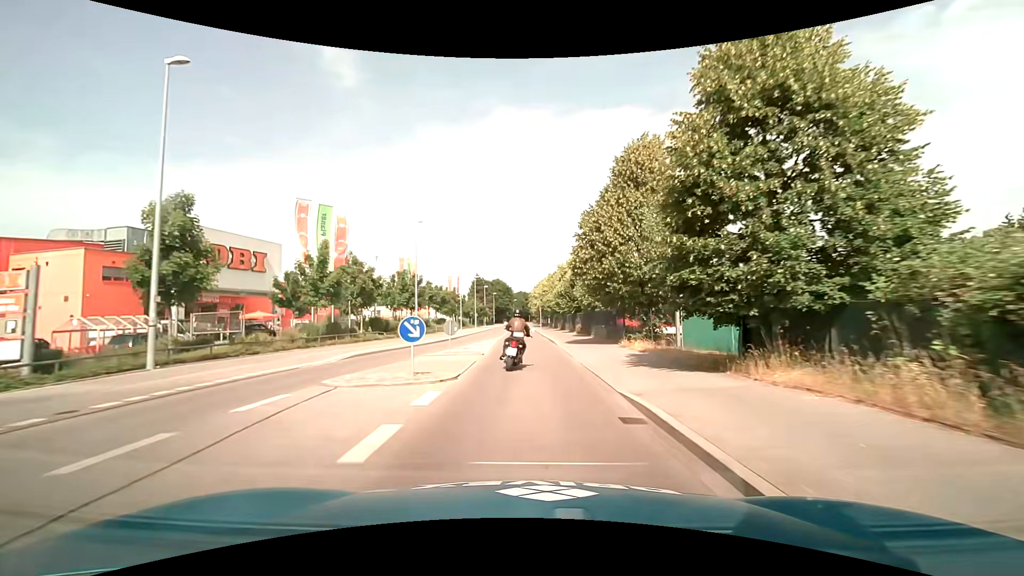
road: tertiary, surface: asphalt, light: Day
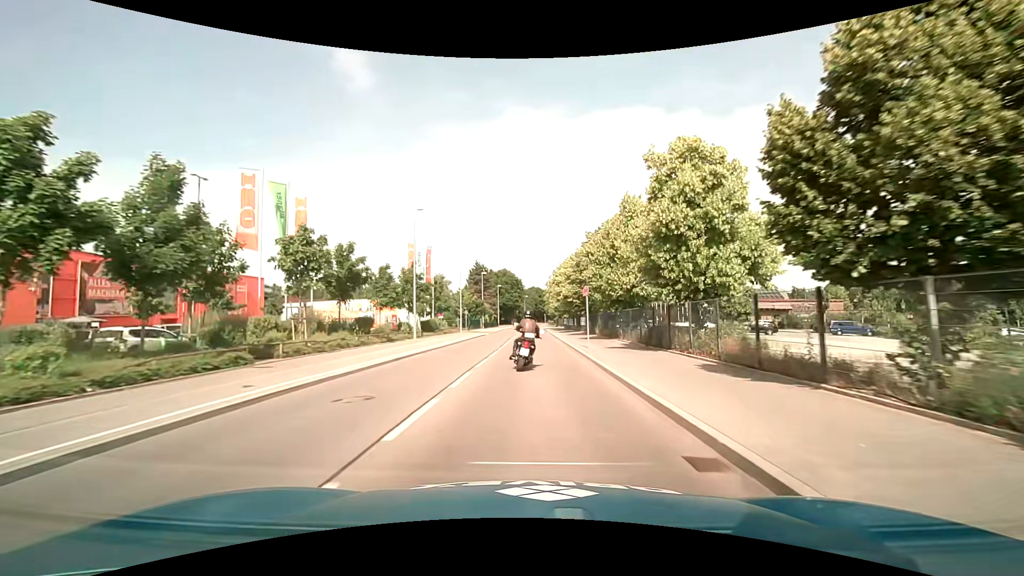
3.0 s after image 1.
(-0.7, +38.2) m; -1°
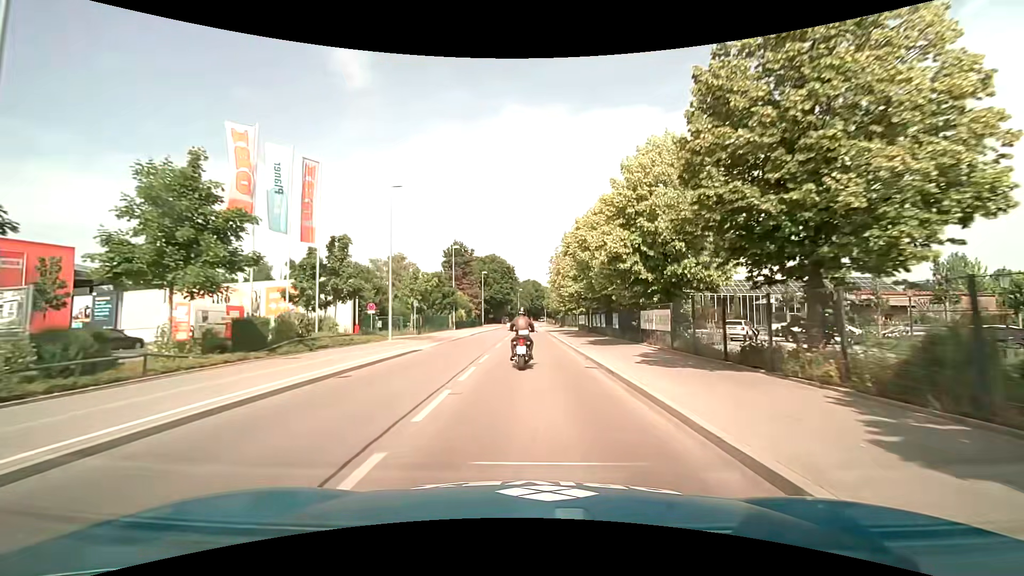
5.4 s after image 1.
(0.0, +30.7) m; 0°
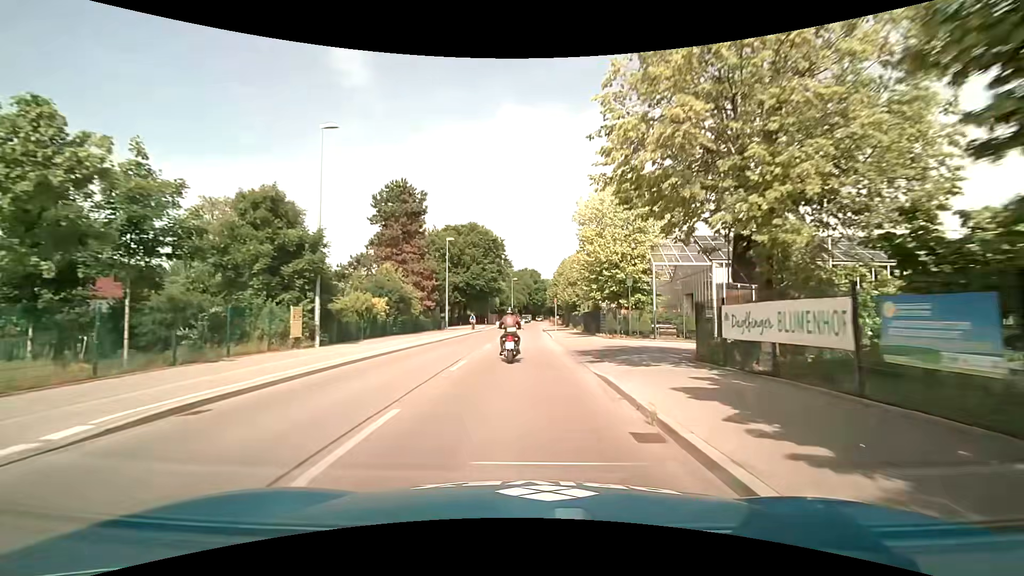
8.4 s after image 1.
(+0.2, +38.8) m; +1°
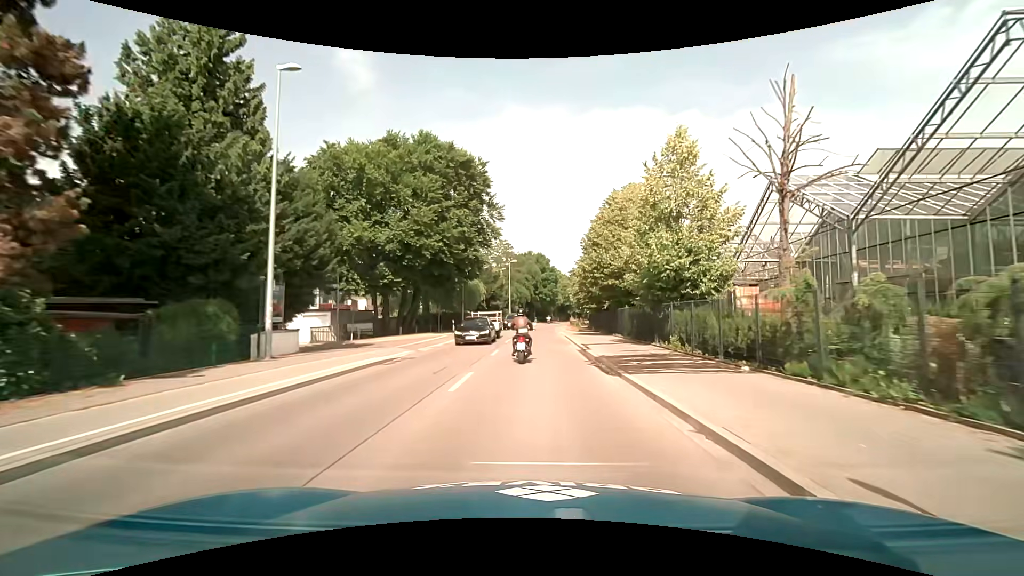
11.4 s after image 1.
(-0.8, +39.5) m; -1°
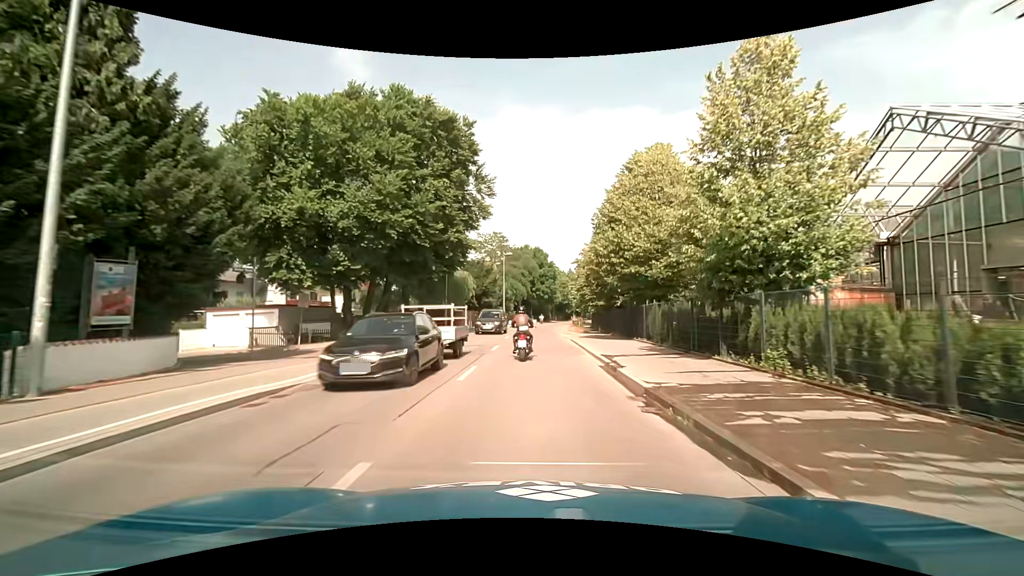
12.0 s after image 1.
(0.0, +7.8) m; 0°
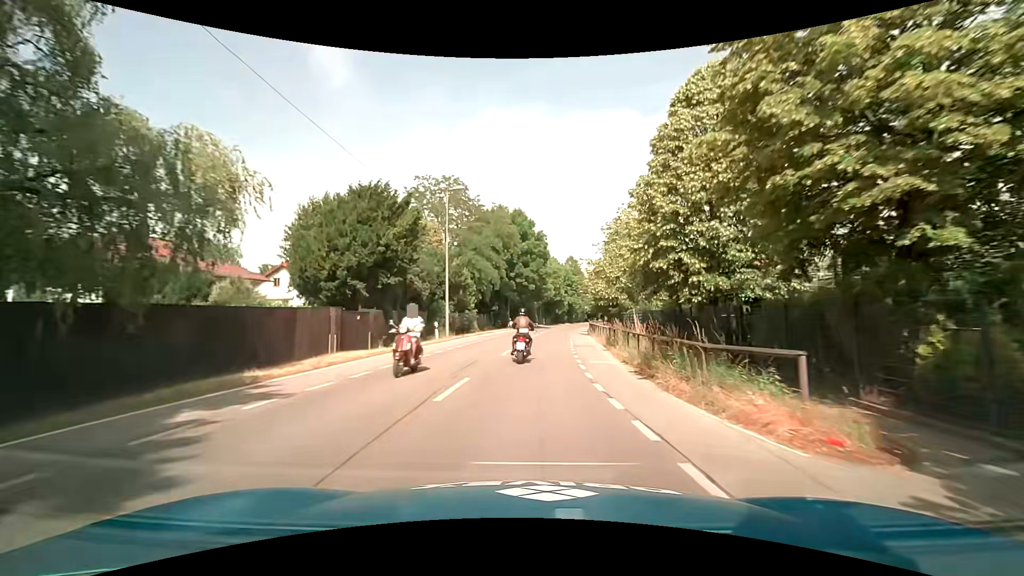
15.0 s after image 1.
(+0.7, +38.3) m; +3°
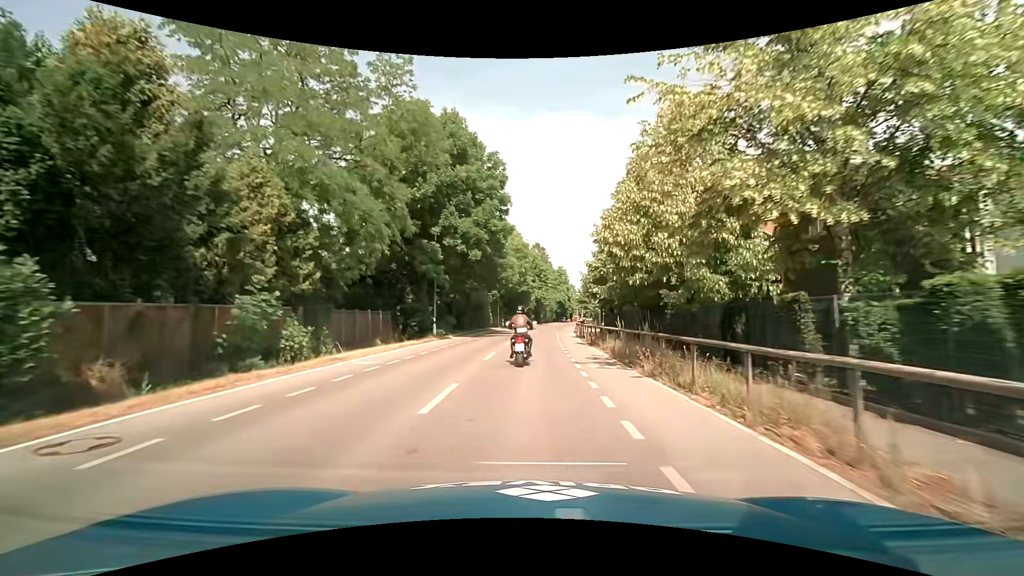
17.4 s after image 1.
(+0.9, +30.5) m; +4°
(0, +10) (0, +20) (+1, +30) (+1, +40) (+2, +50) (+3, +60) (+3, +70) (+5, +80) (+6, +90) (+7, +100) m
